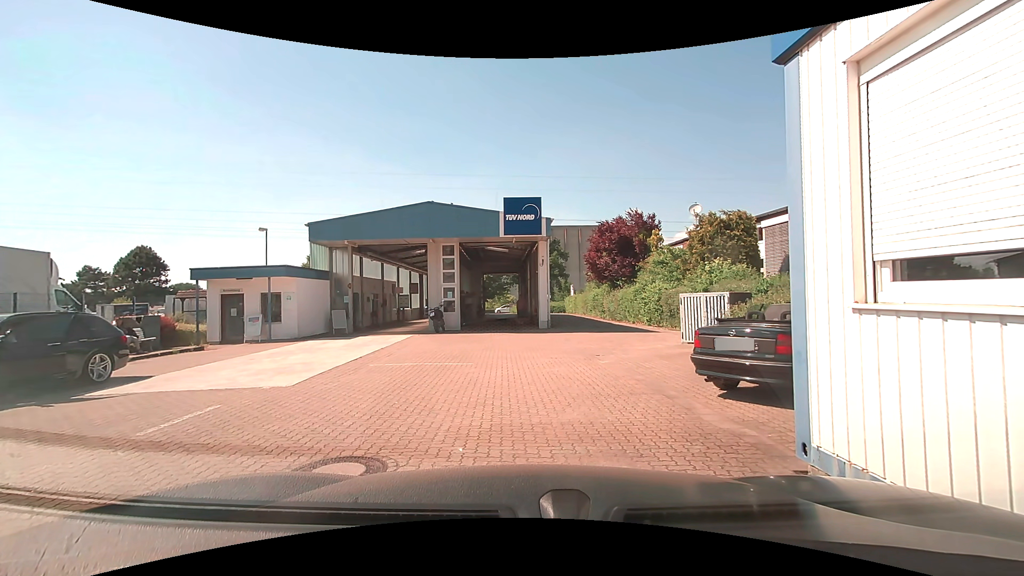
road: service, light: Day
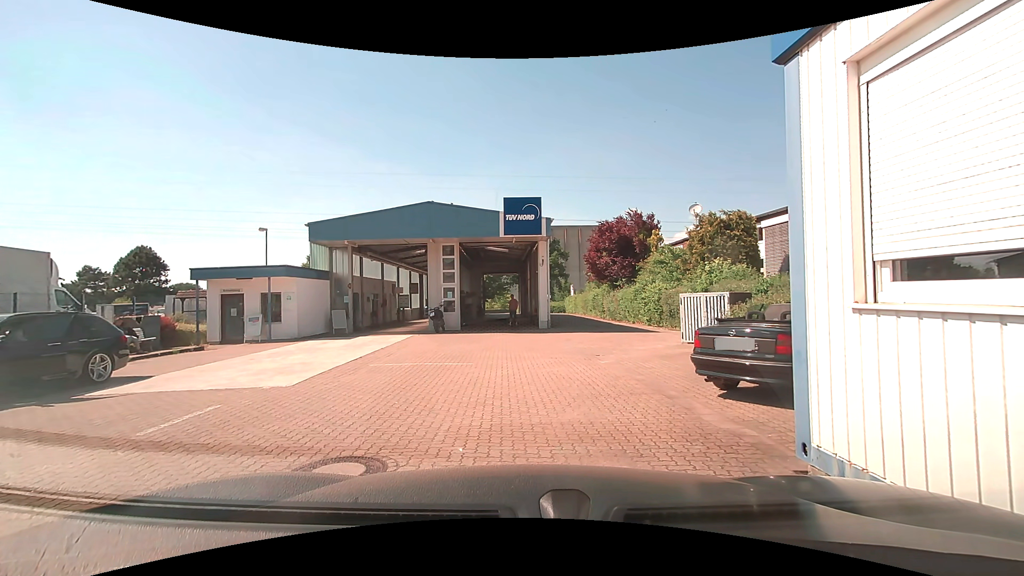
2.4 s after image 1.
(0.0, 0.0) m; 0°
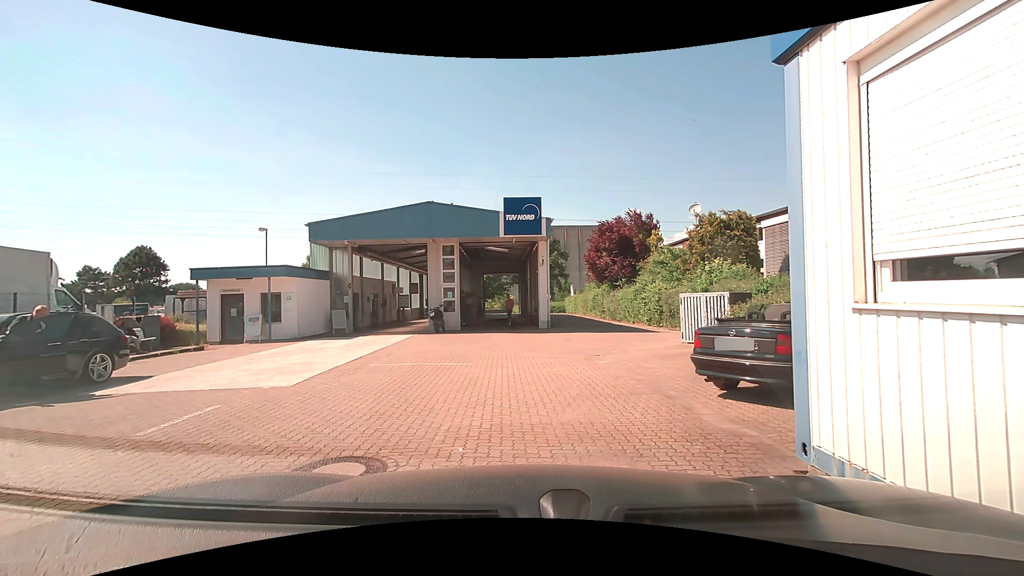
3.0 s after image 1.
(0.0, 0.0) m; 0°
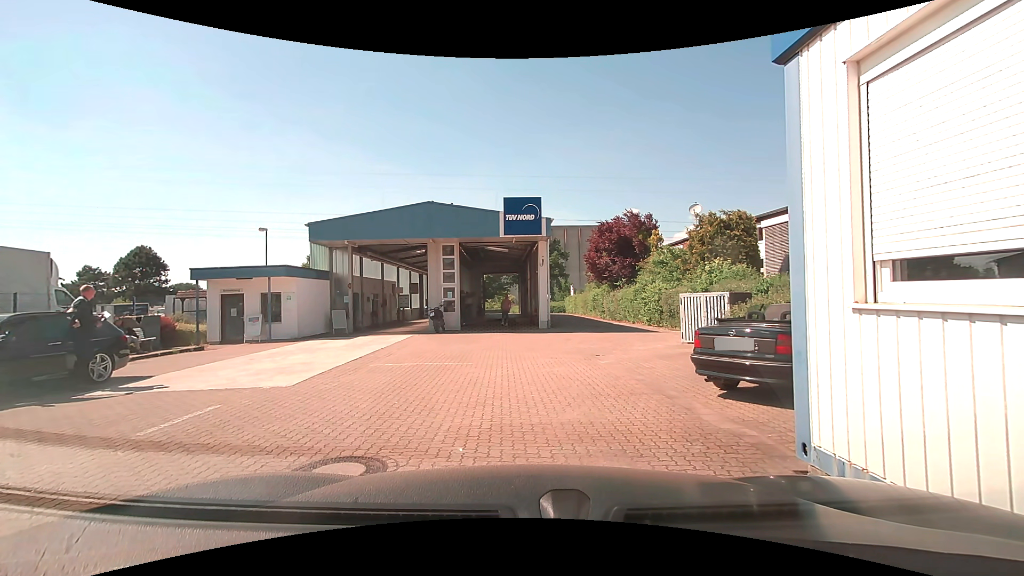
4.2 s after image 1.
(0.0, 0.0) m; 0°
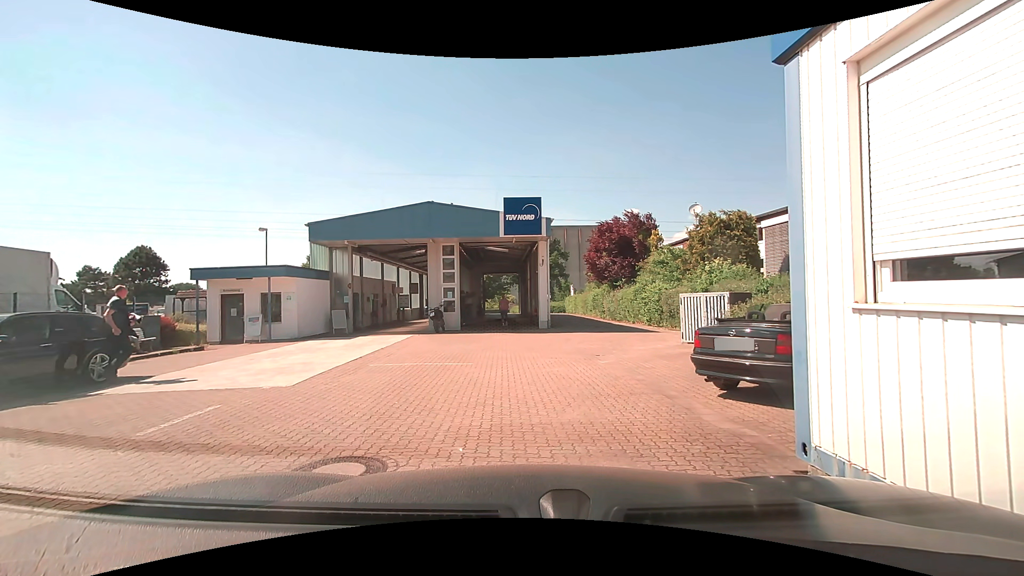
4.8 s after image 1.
(0.0, 0.0) m; 0°
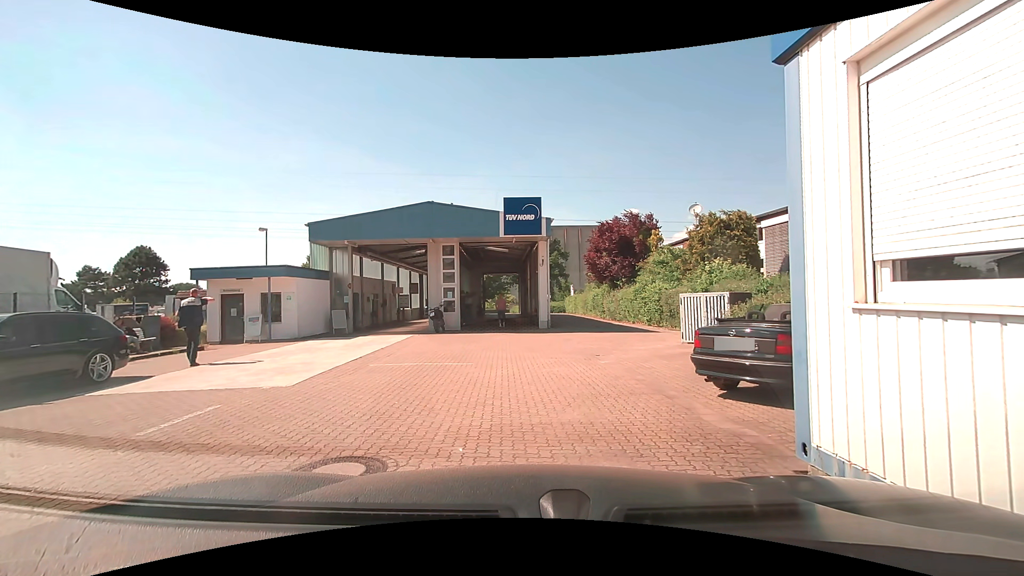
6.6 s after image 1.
(0.0, 0.0) m; 0°
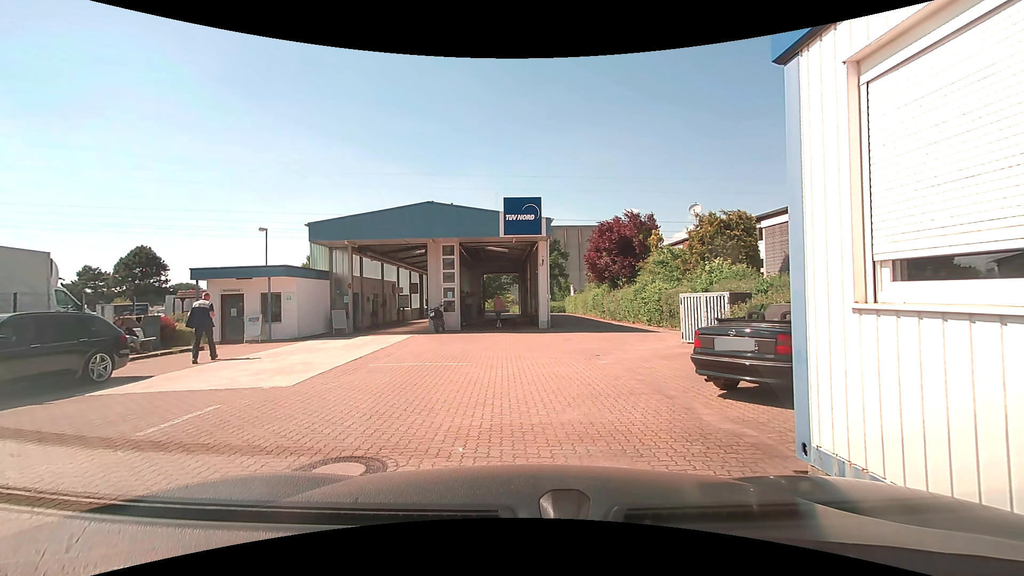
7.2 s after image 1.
(0.0, 0.0) m; 0°
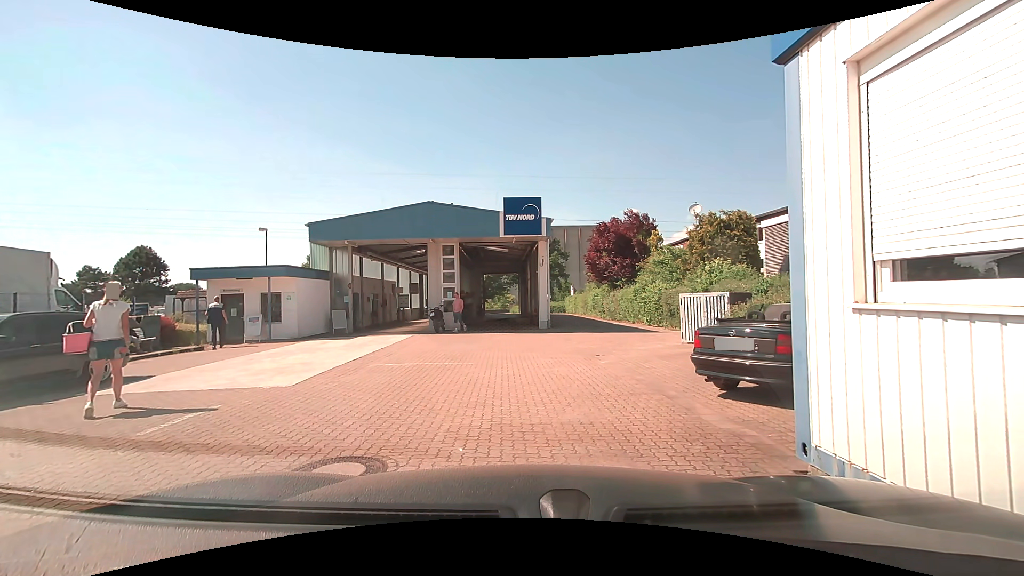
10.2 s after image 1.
(0.0, 0.0) m; 0°
